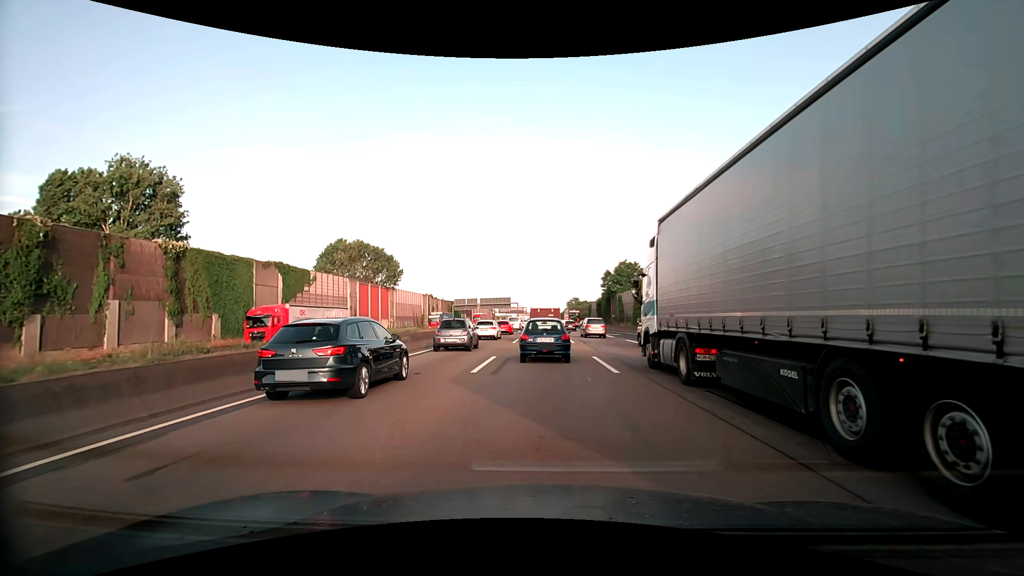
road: motorway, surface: asphalt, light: Day
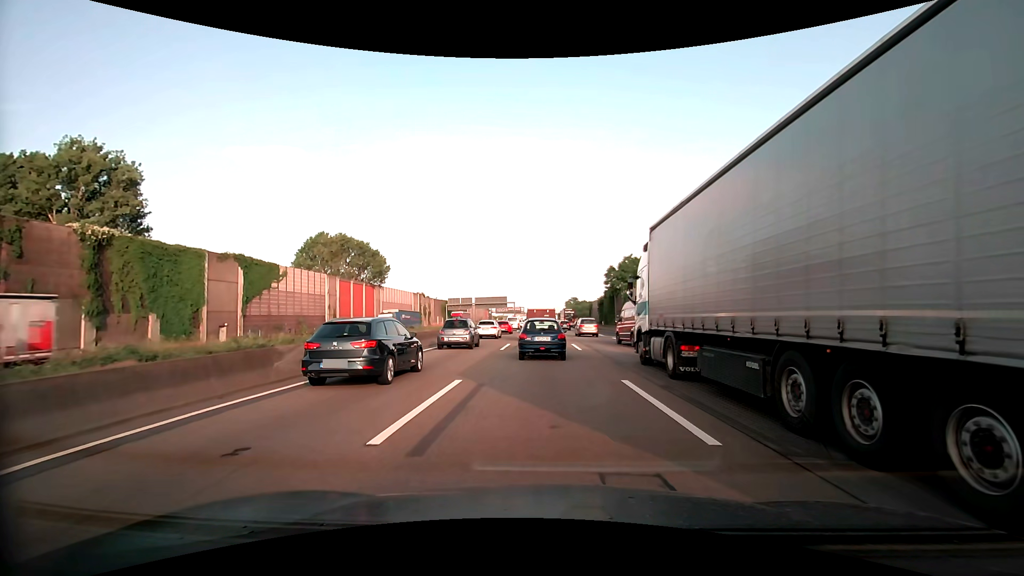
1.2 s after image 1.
(-0.1, +7.7) m; +1°
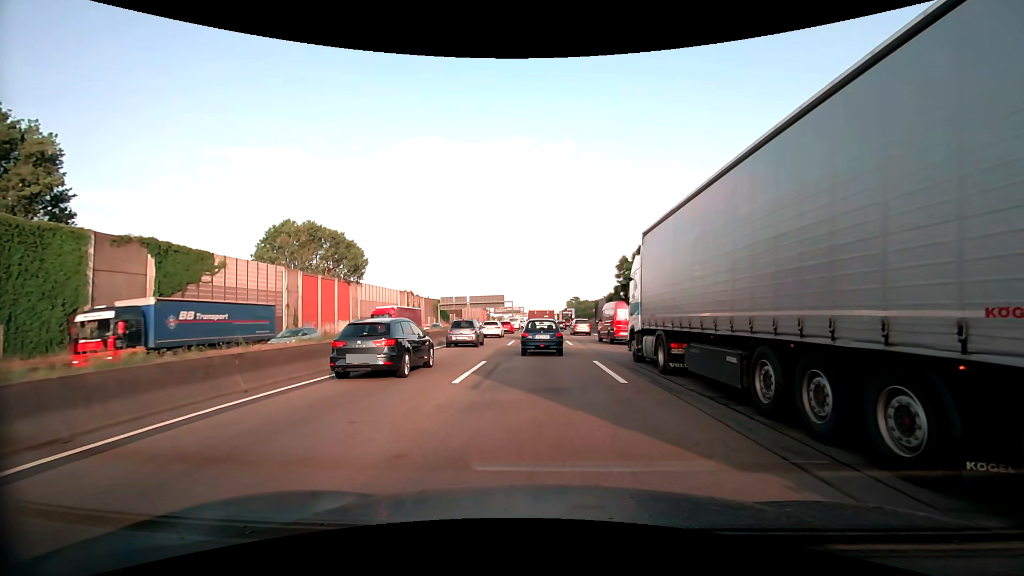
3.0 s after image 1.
(0.0, +12.6) m; 0°
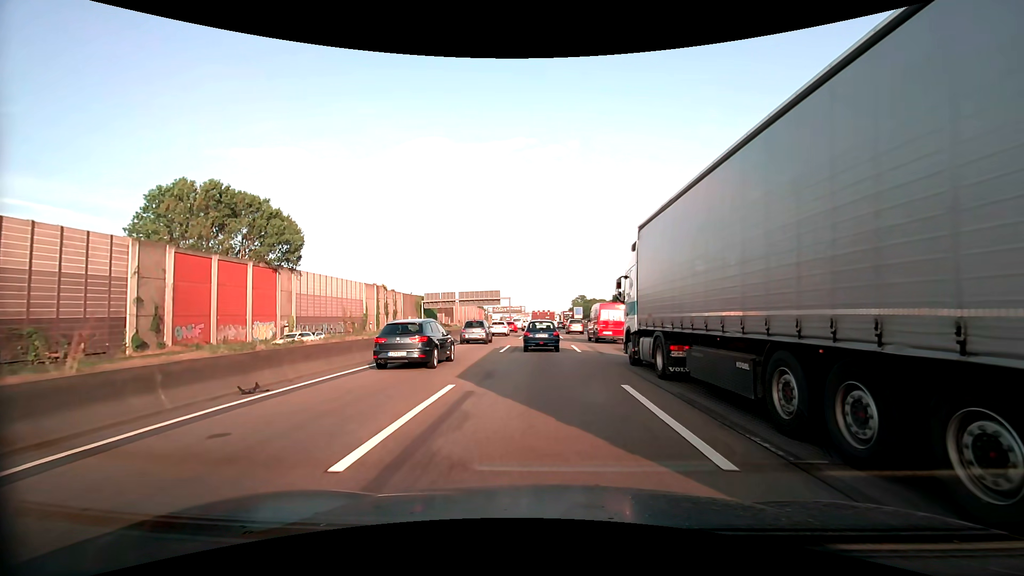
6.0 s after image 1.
(0.0, +24.5) m; -1°
(0, +10) (0, +20) (0, +30) (0, +40) (0, +50) (0, +60) (0, +70) (0, +80) (0, +90) (0, +100) m
